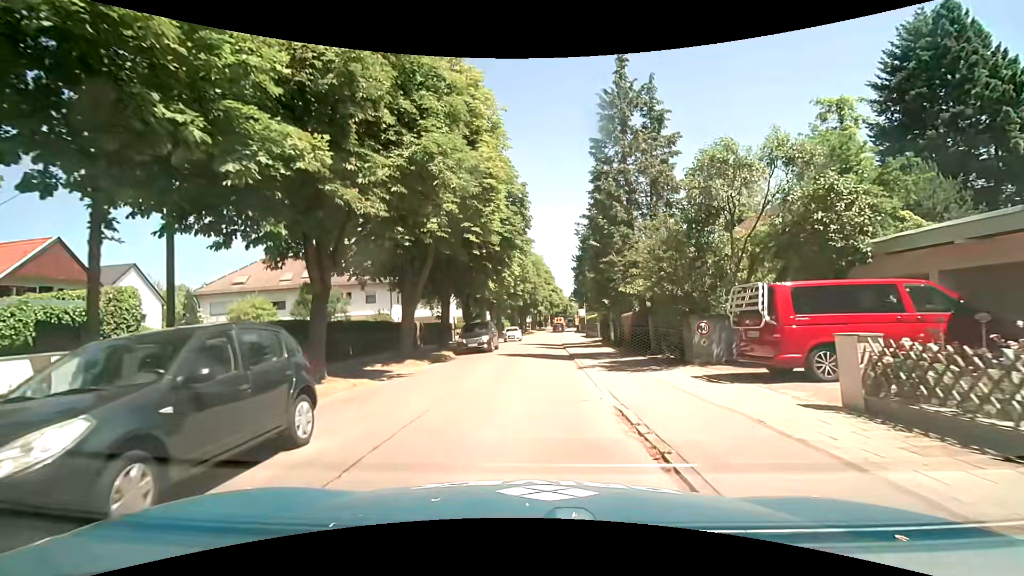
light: Day
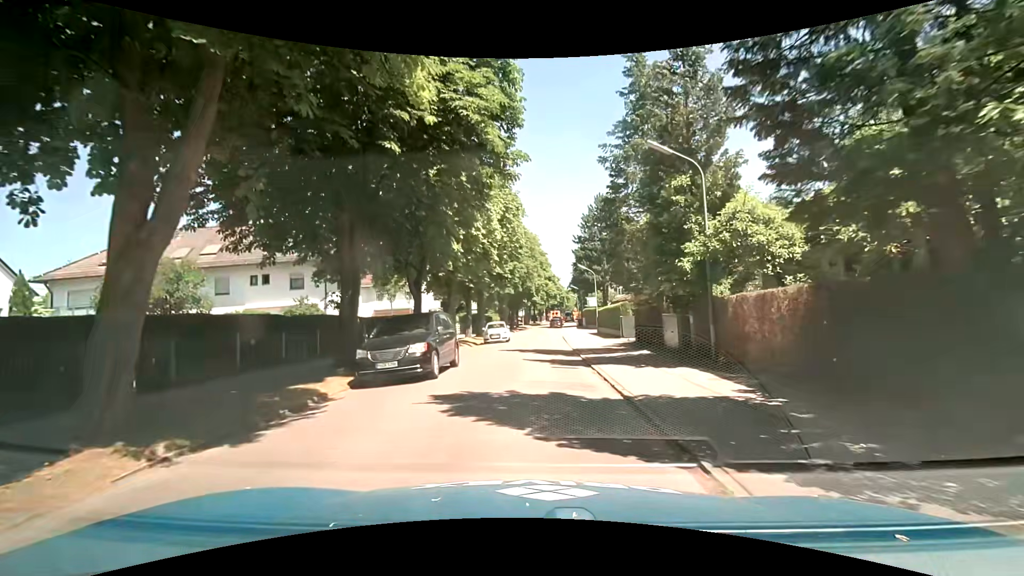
(-0.3, +15.0) m; -1°
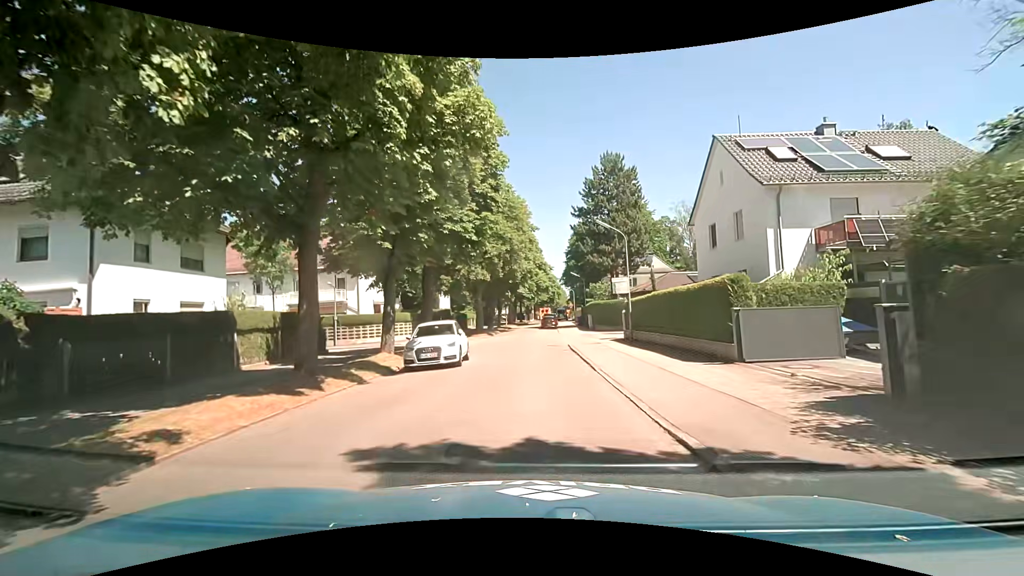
(+0.1, +18.4) m; +2°
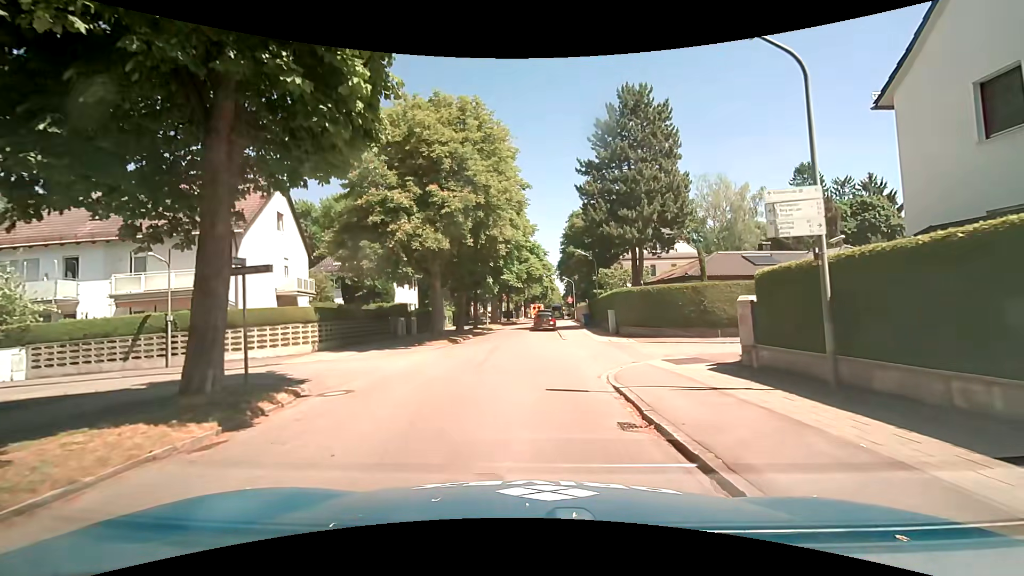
(+0.1, +16.5) m; 0°
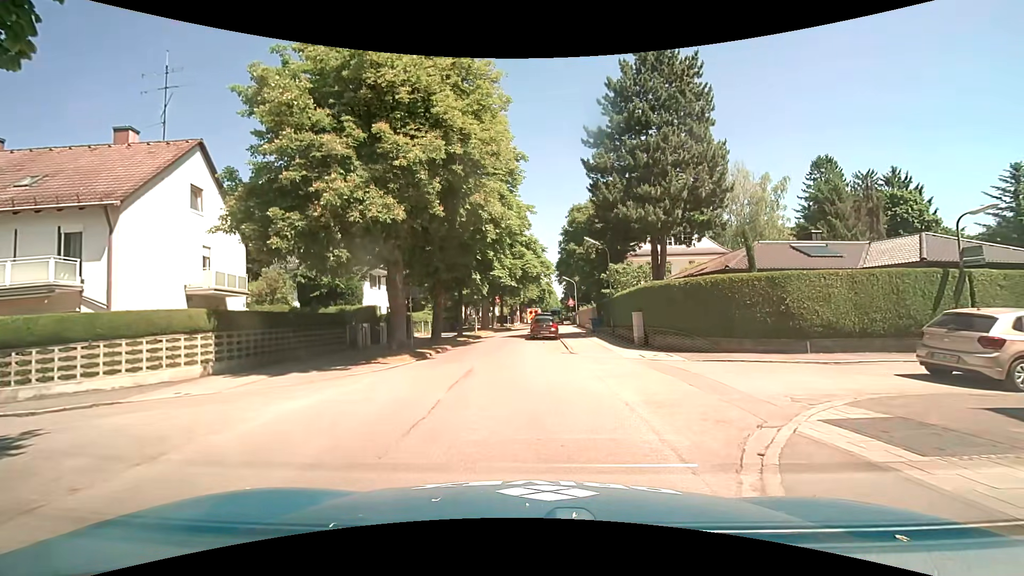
(+0.1, +7.7) m; 0°
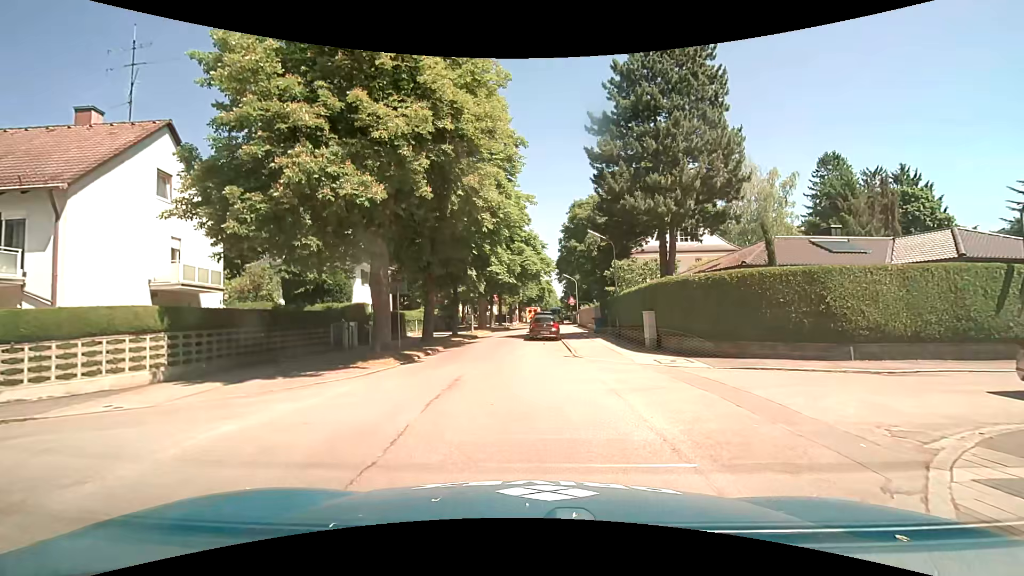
(0.0, +2.1) m; +1°
